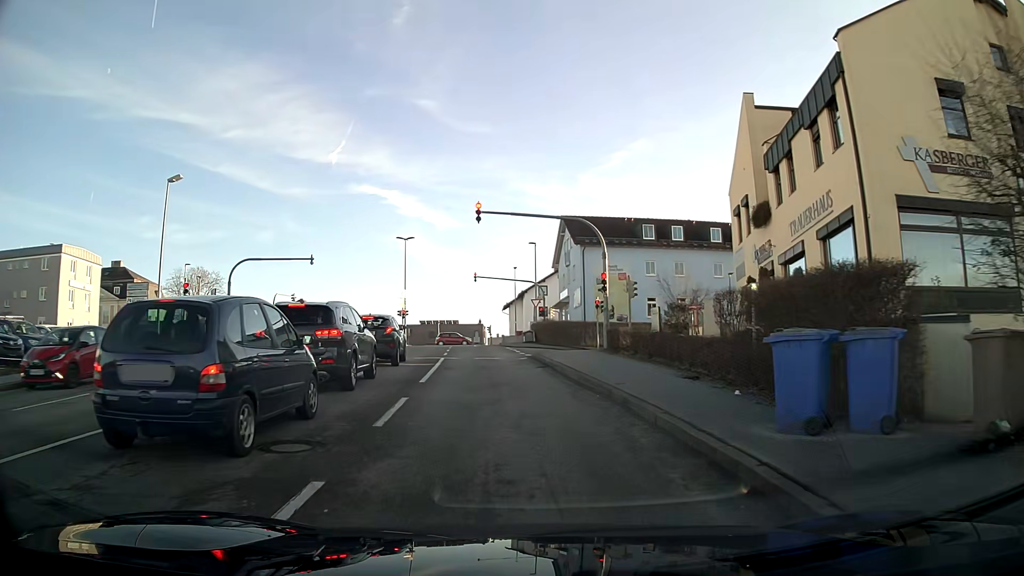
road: tertiary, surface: asphalt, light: Day
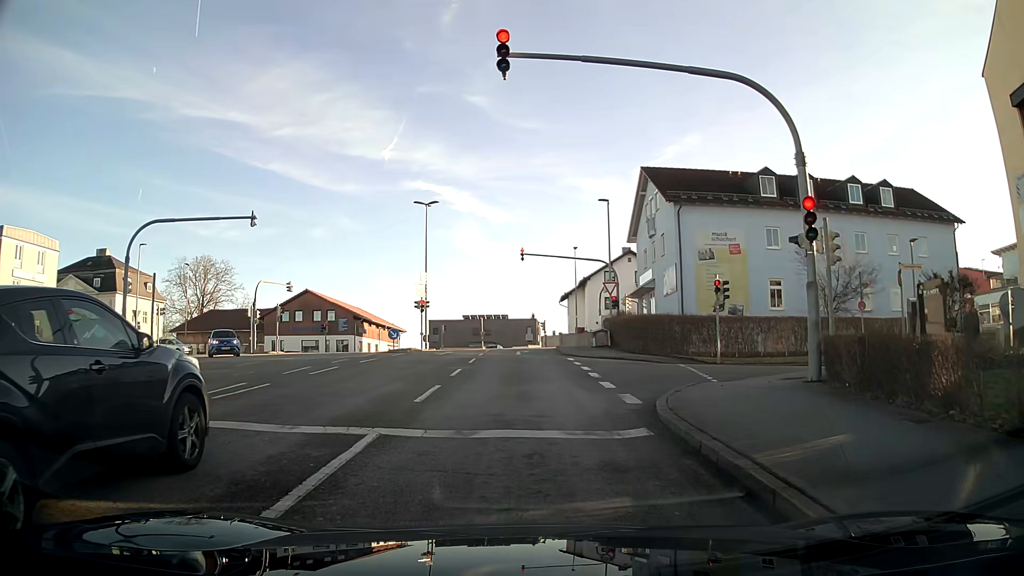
(-0.7, +17.0) m; -4°
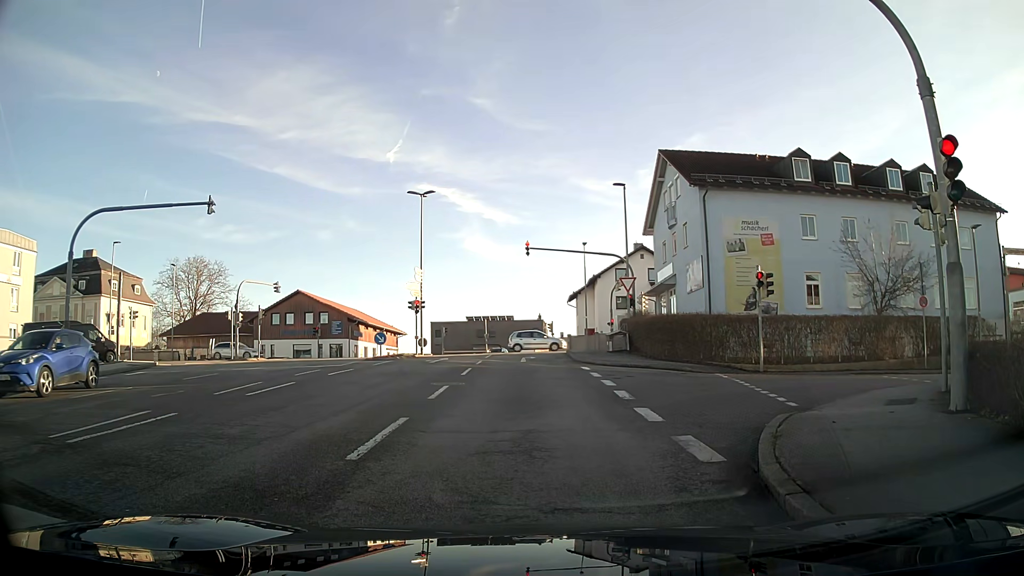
(0.0, +4.1) m; +1°
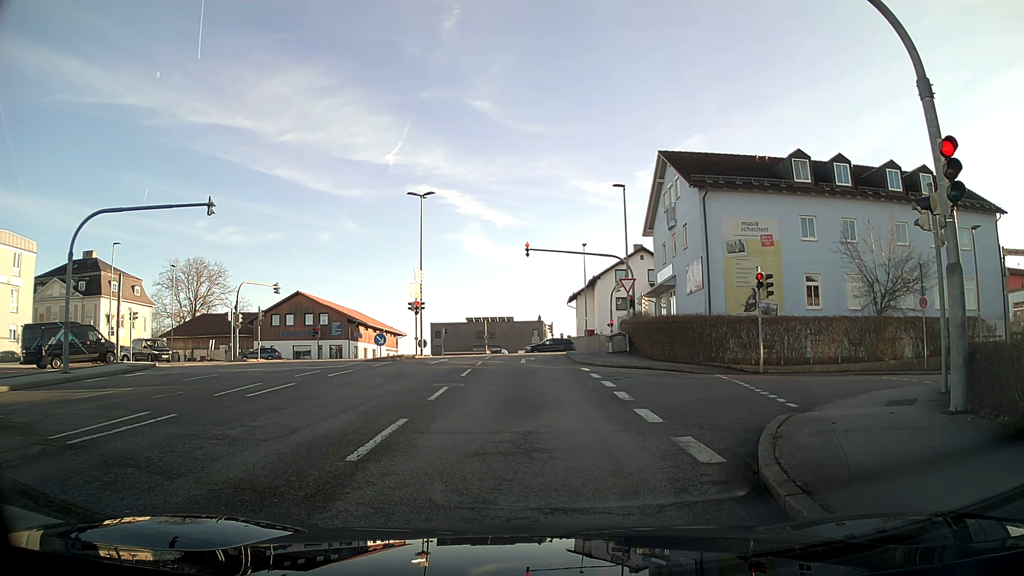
(0.0, +0.1) m; 0°
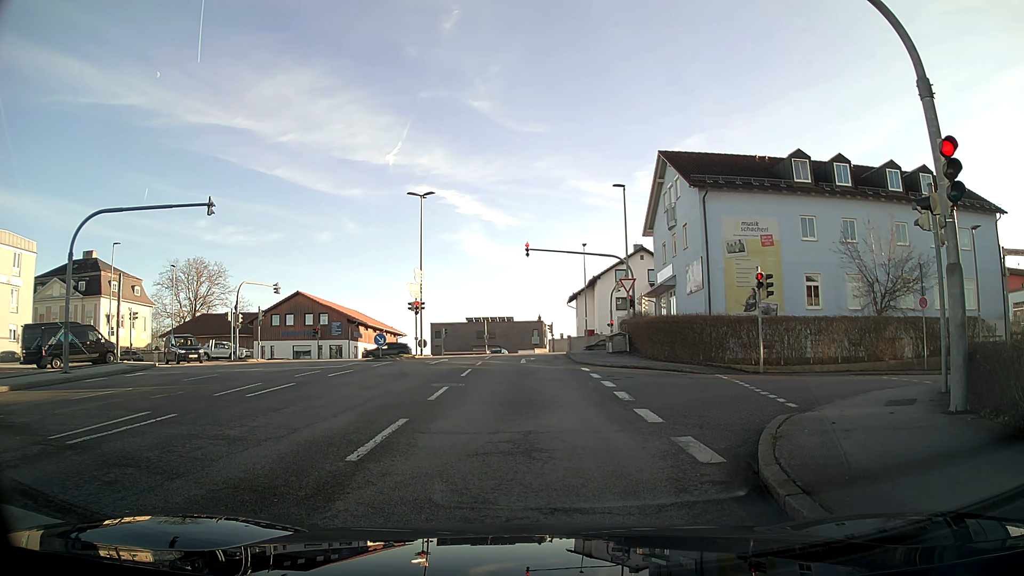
(0.0, 0.0) m; 0°
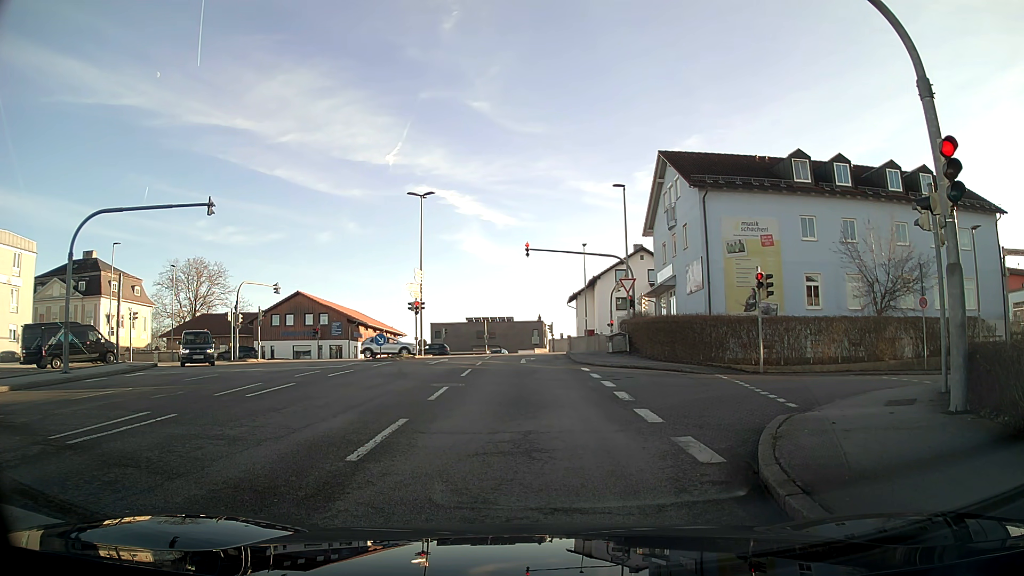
(0.0, 0.0) m; 0°
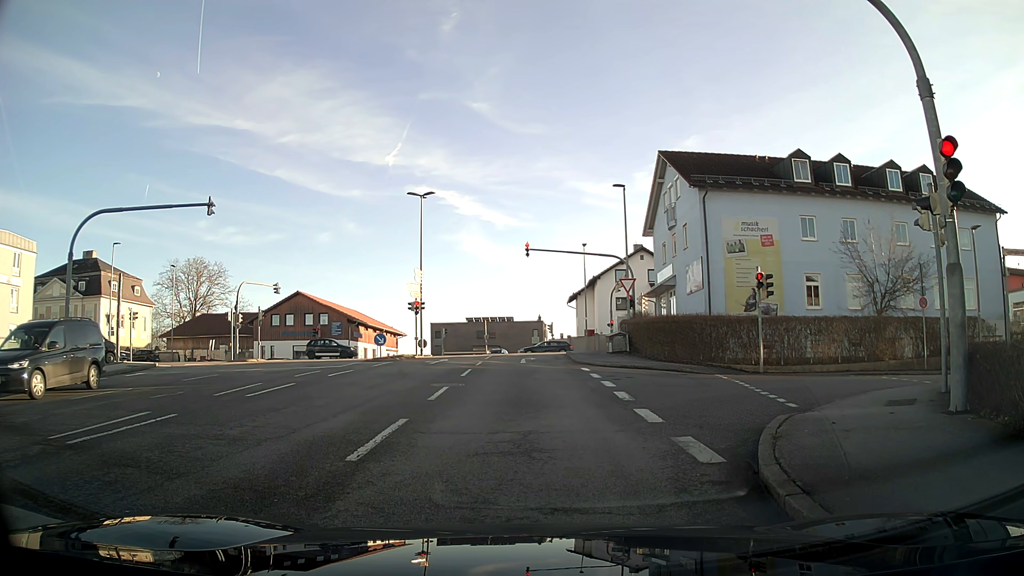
(0.0, 0.0) m; 0°
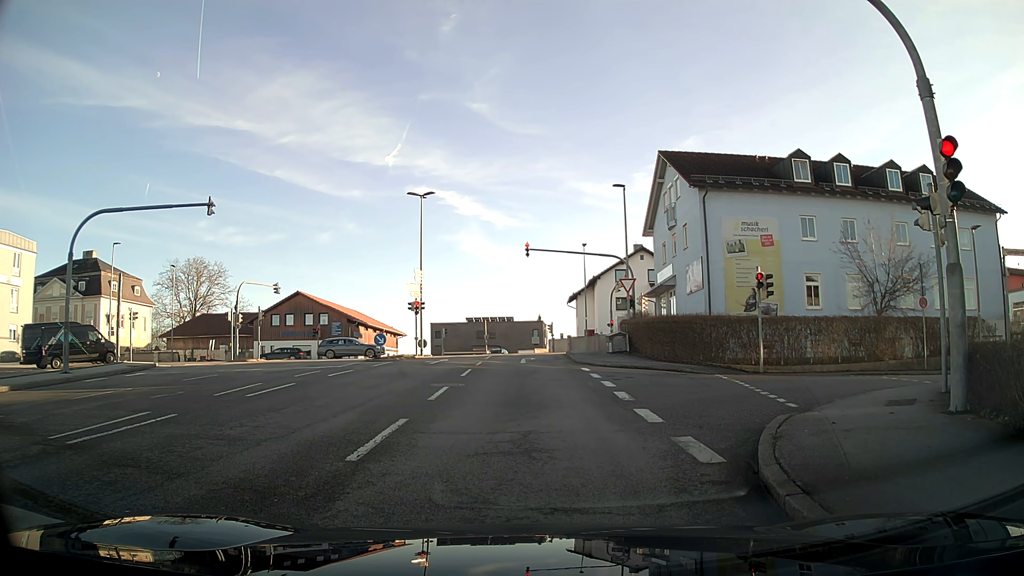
(0.0, 0.0) m; 0°
(0, +10) (-1, +20) (-1, +30) (-1, +40) (+6, +47) (+16, +48) (+26, +49) (+36, +51) (+46, +52) (+56, +54) m
